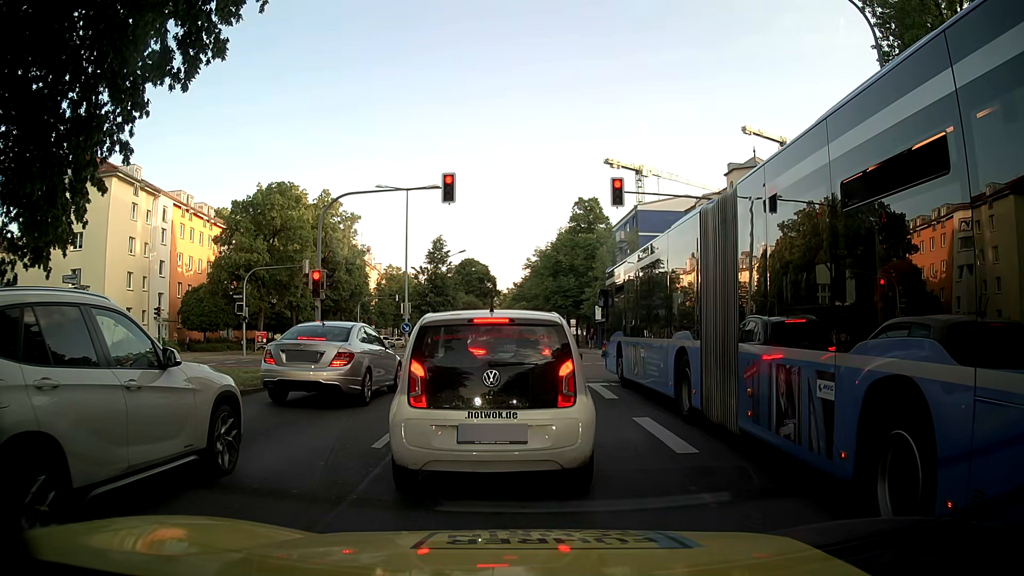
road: secondary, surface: asphalt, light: Day
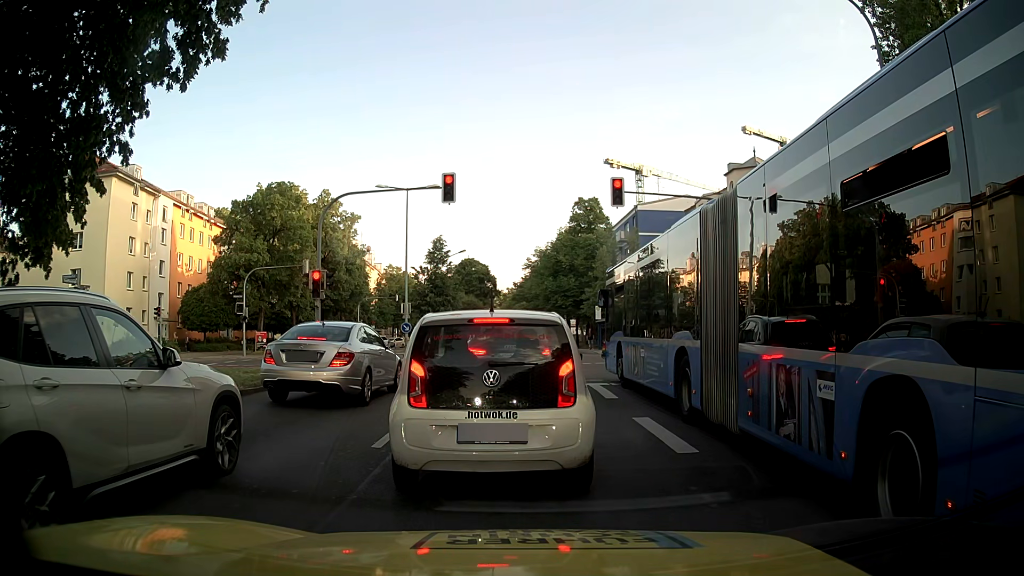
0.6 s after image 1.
(0.0, 0.0) m; 0°
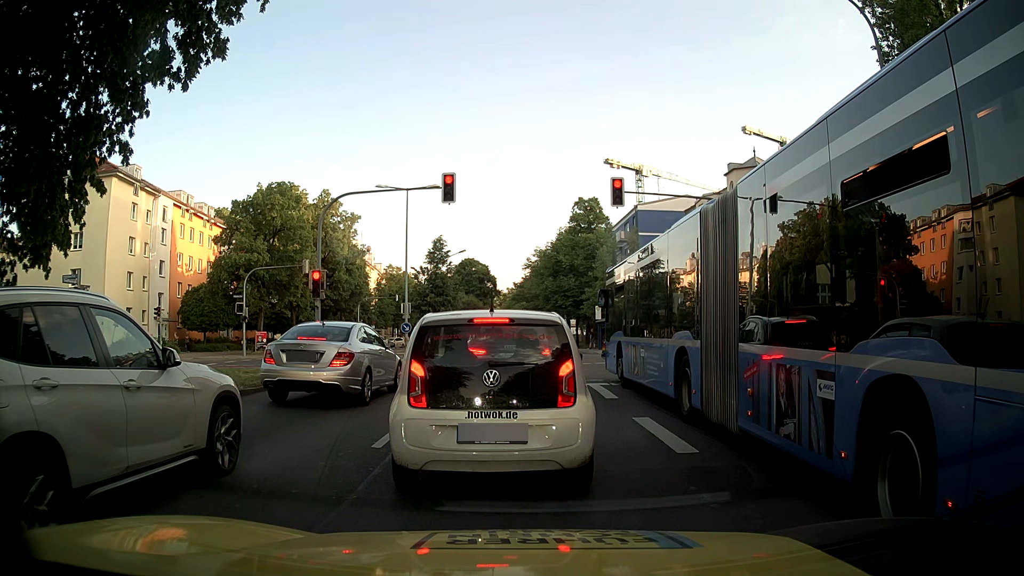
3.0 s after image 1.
(0.0, 0.0) m; 0°
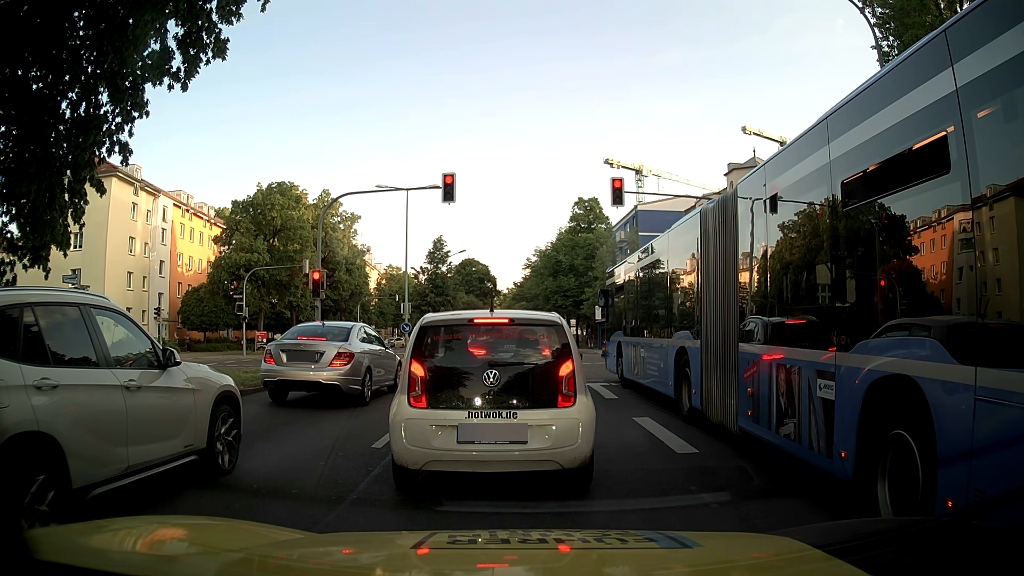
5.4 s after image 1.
(0.0, 0.0) m; 0°
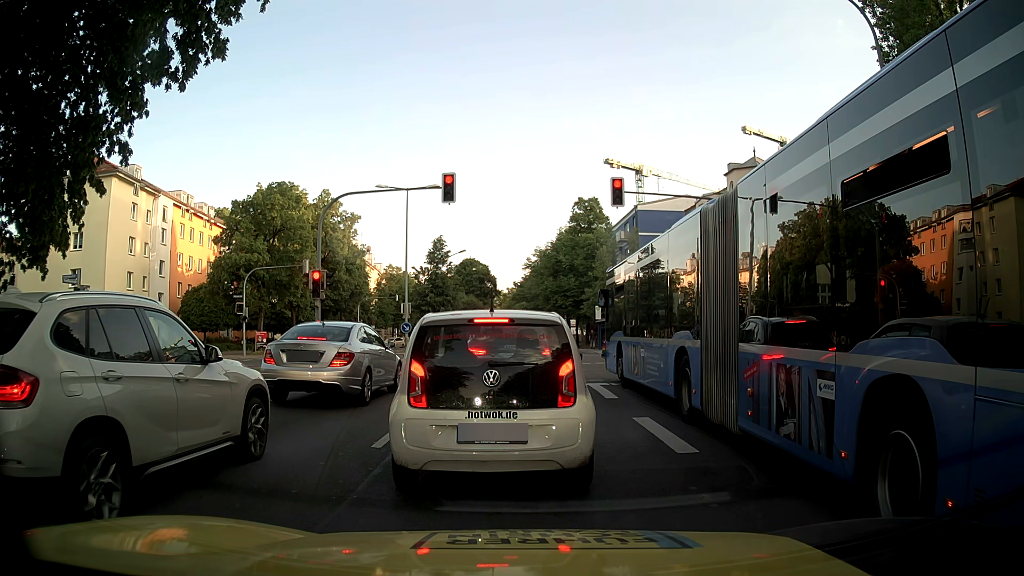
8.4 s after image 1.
(0.0, 0.0) m; 0°
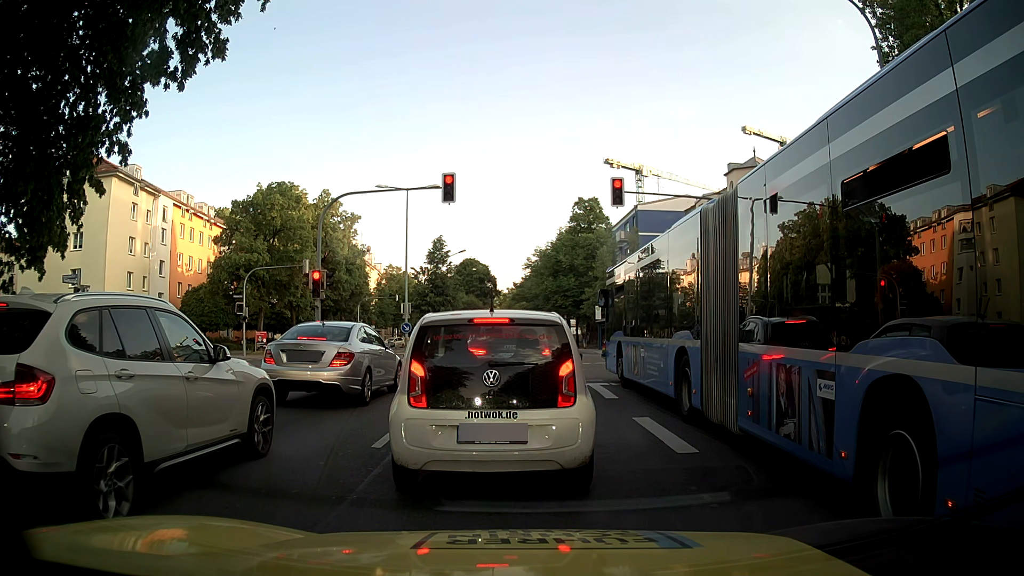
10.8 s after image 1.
(0.0, 0.0) m; 0°
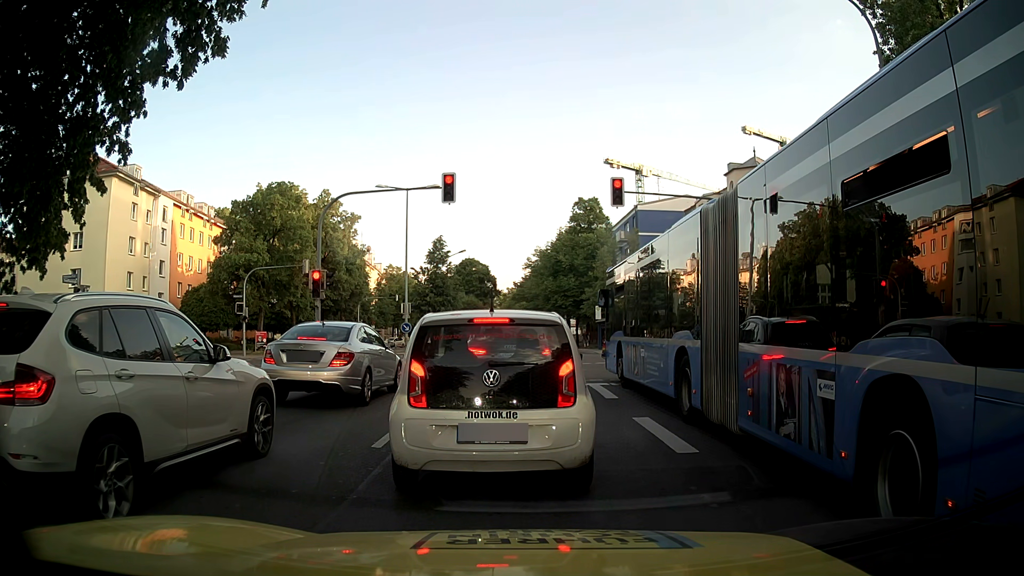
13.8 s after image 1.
(0.0, 0.0) m; 0°
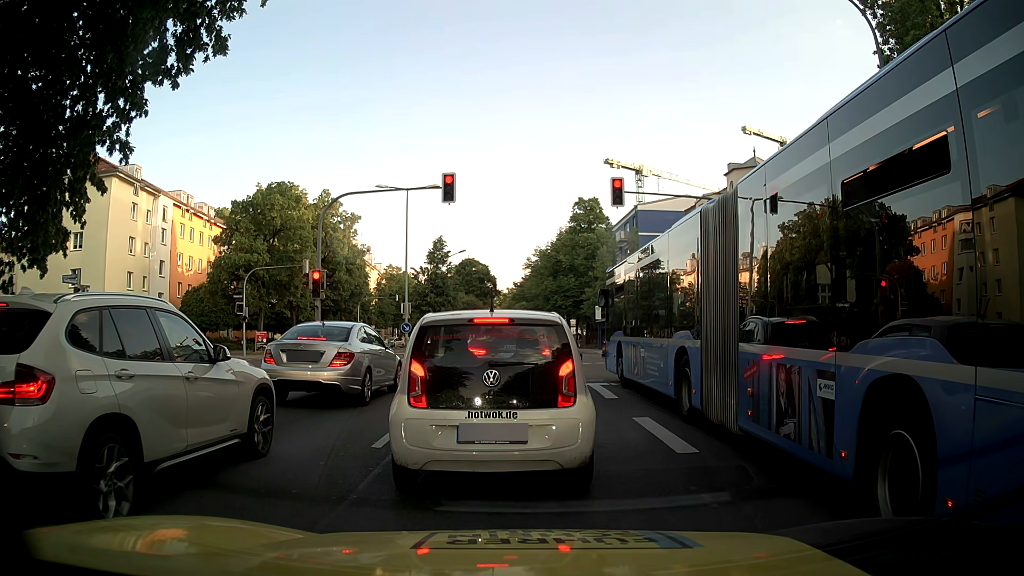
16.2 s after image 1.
(0.0, 0.0) m; 0°
(0, +10) (0, +20) (-1, +30) (-1, +40) (-2, +50) (-2, +60) (-2, +70) (-3, +80) (-3, +90) (-3, +100) m
